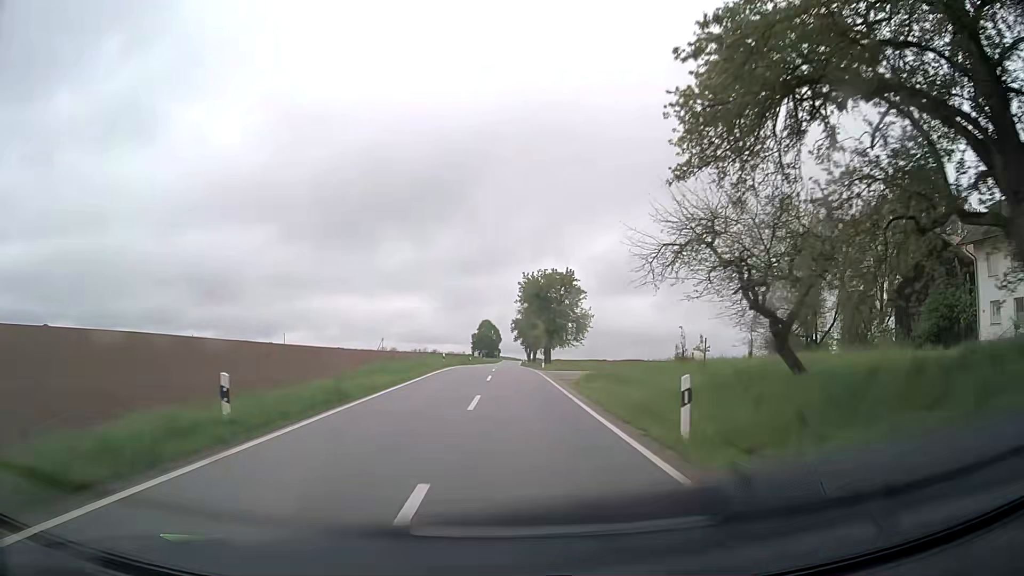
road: tertiary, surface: asphalt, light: Day
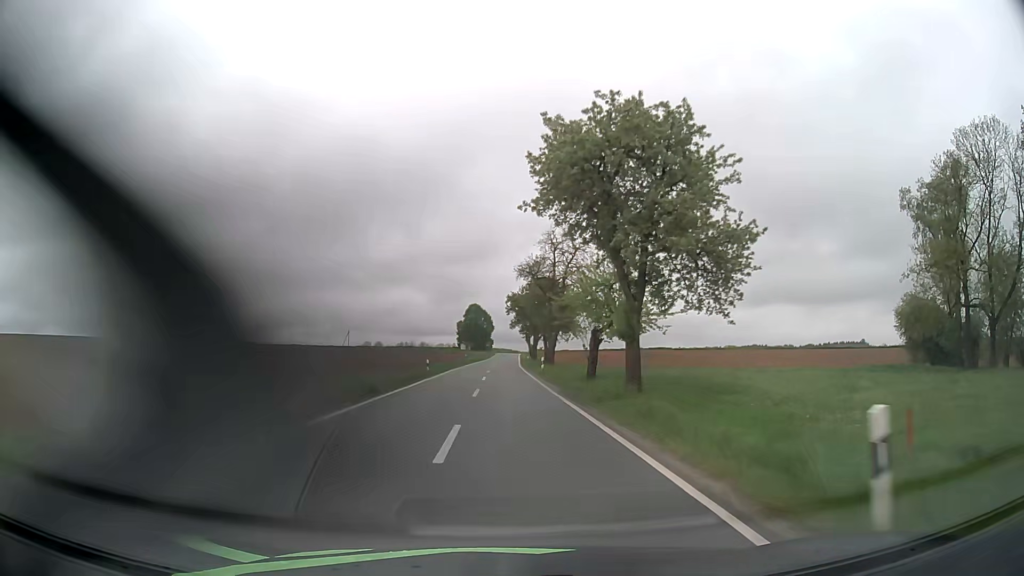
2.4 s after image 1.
(+0.2, +42.6) m; +1°
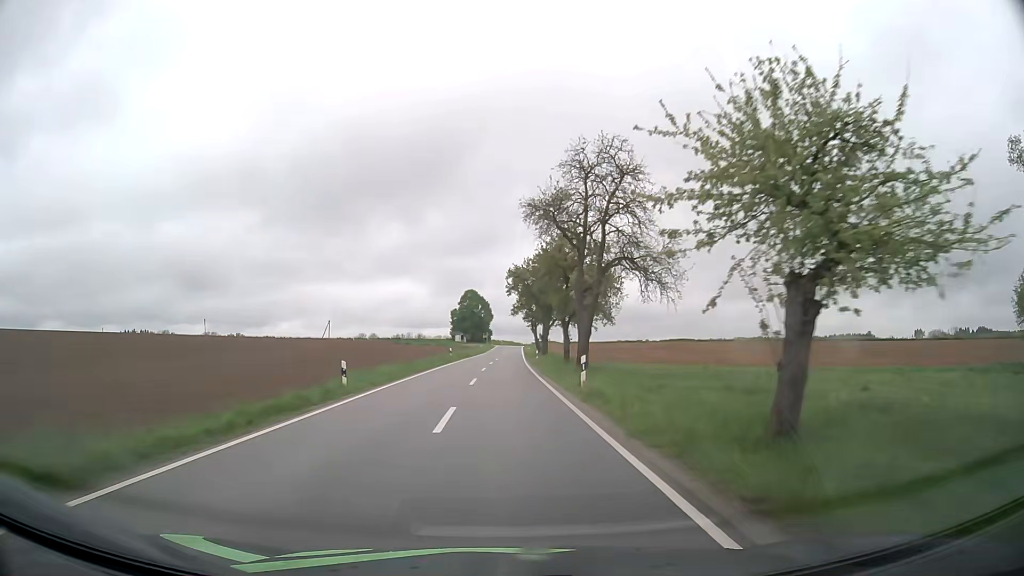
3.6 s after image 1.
(0.0, +21.5) m; 0°
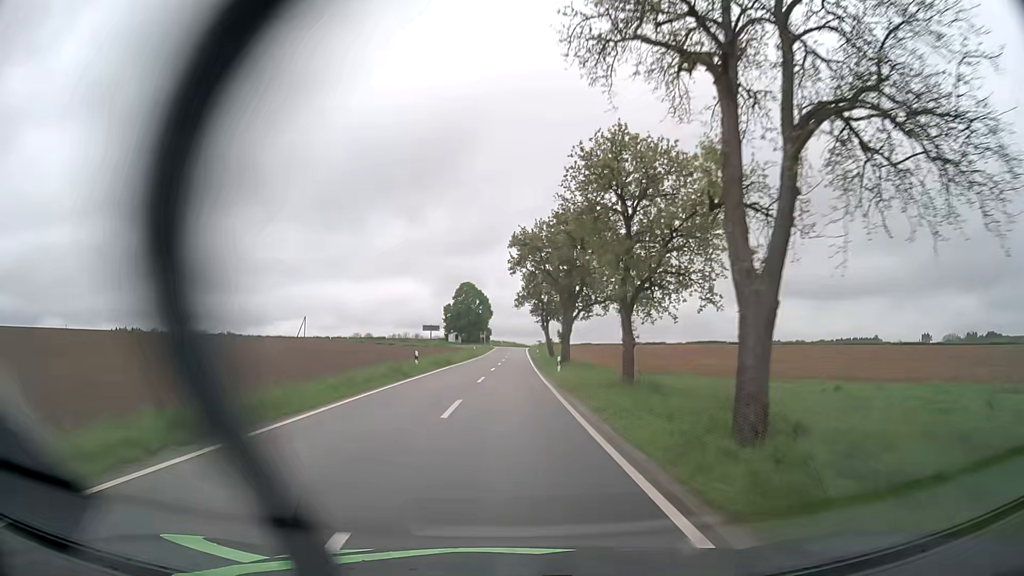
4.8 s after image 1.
(-0.1, +21.7) m; 0°
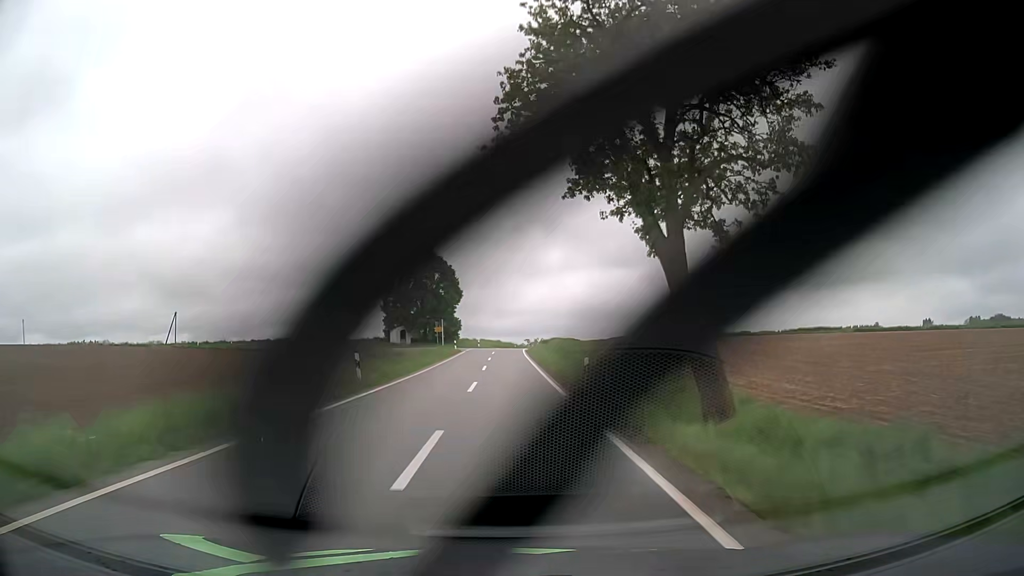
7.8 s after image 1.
(+0.6, +54.1) m; +2°
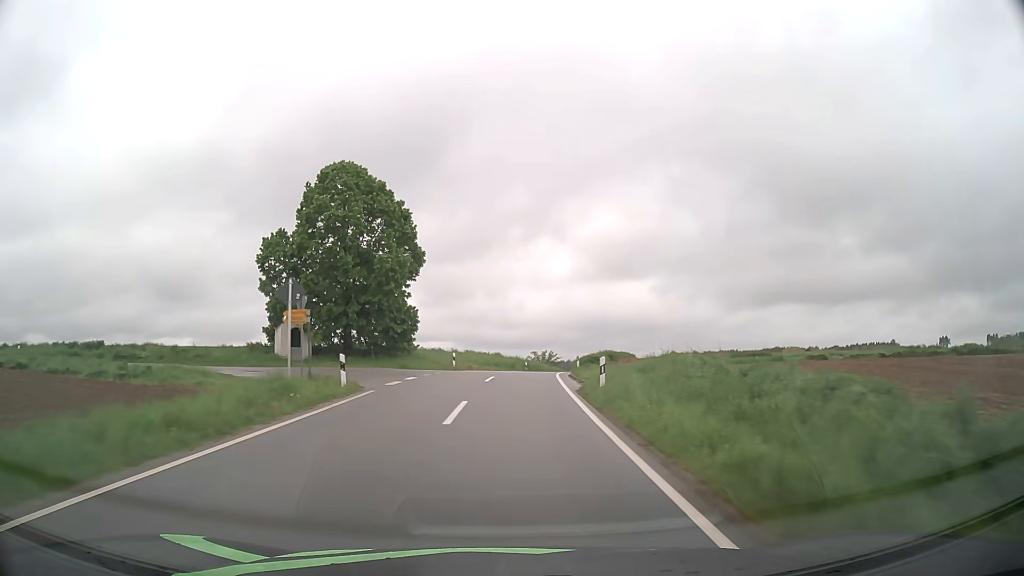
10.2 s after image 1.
(-0.3, +42.9) m; -1°
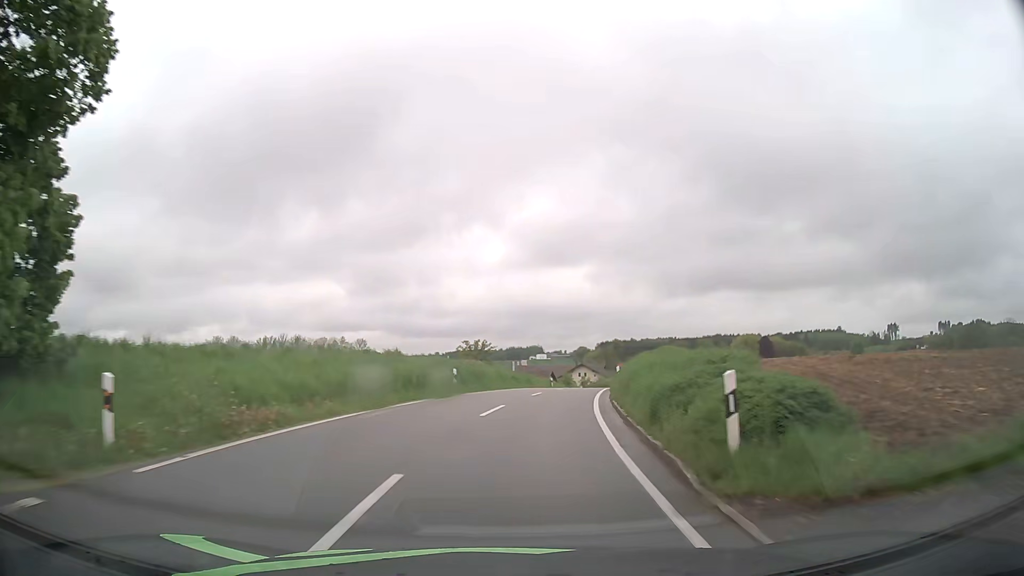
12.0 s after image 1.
(+0.9, +31.9) m; +6°
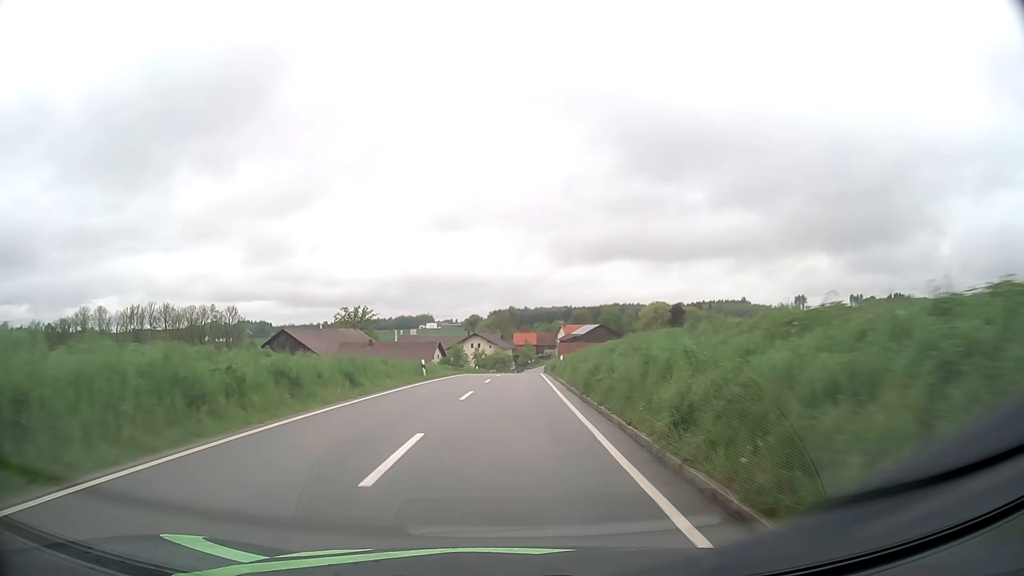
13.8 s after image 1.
(+3.2, +32.3) m; +9°
(0, +10) (0, +20) (0, +30) (+1, +40) (+1, +50) (+1, +60) (+2, +70) (+2, +80) (+3, +90) (+3, +100) m
